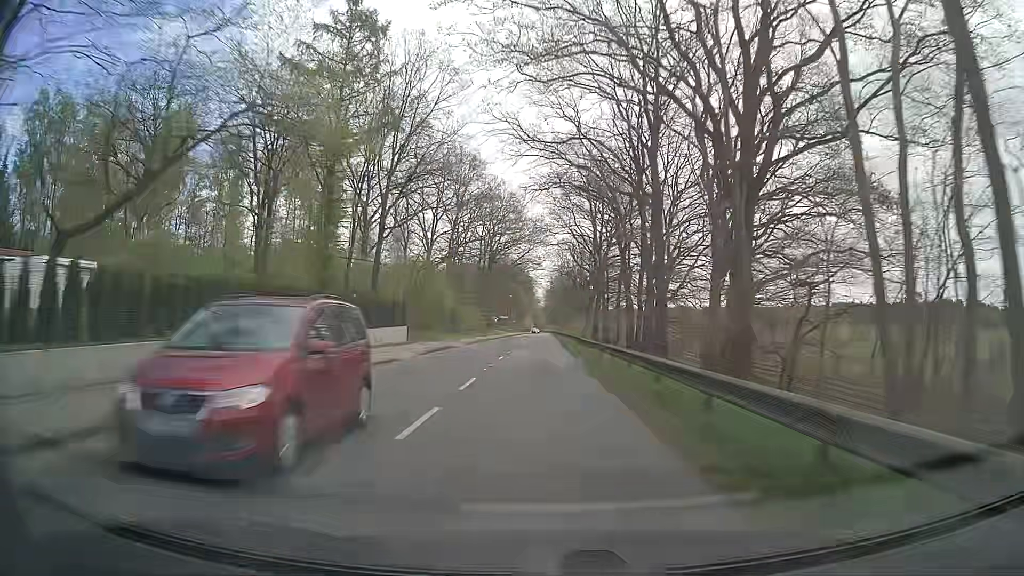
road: tertiary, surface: asphalt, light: Day
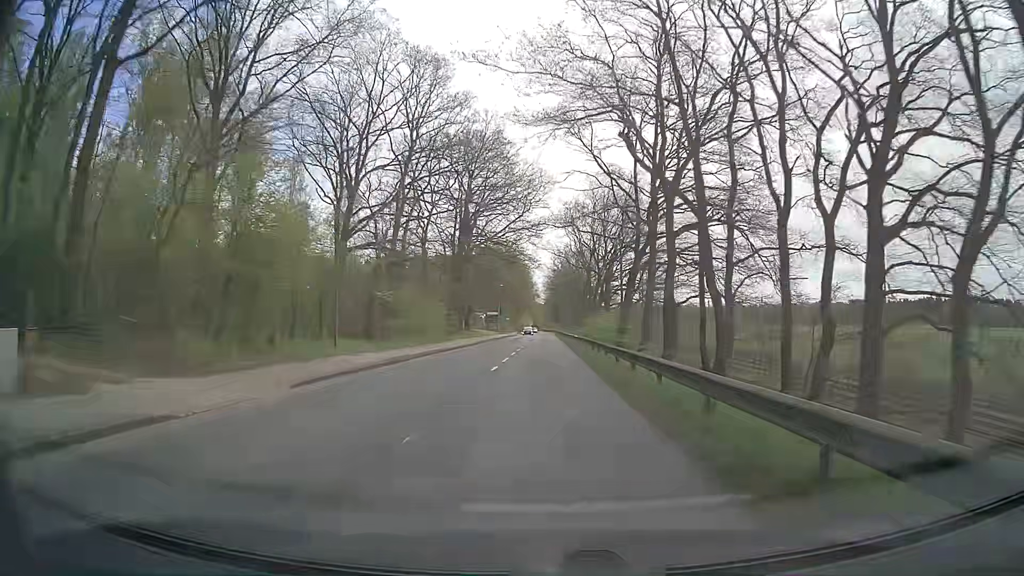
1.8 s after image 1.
(-0.1, +32.3) m; 0°
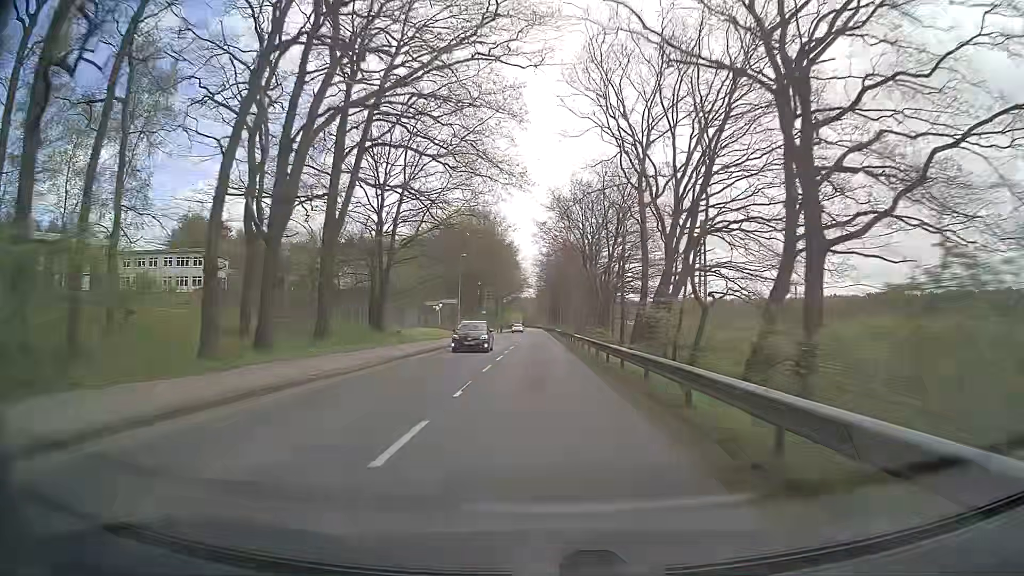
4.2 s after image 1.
(+0.4, +43.2) m; +1°
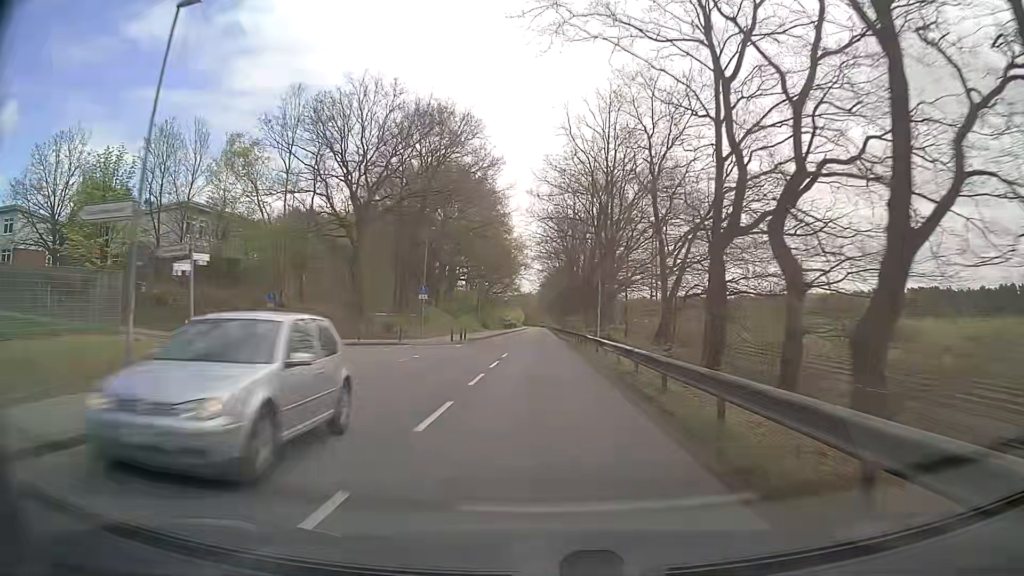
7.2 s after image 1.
(-0.2, +54.1) m; -1°
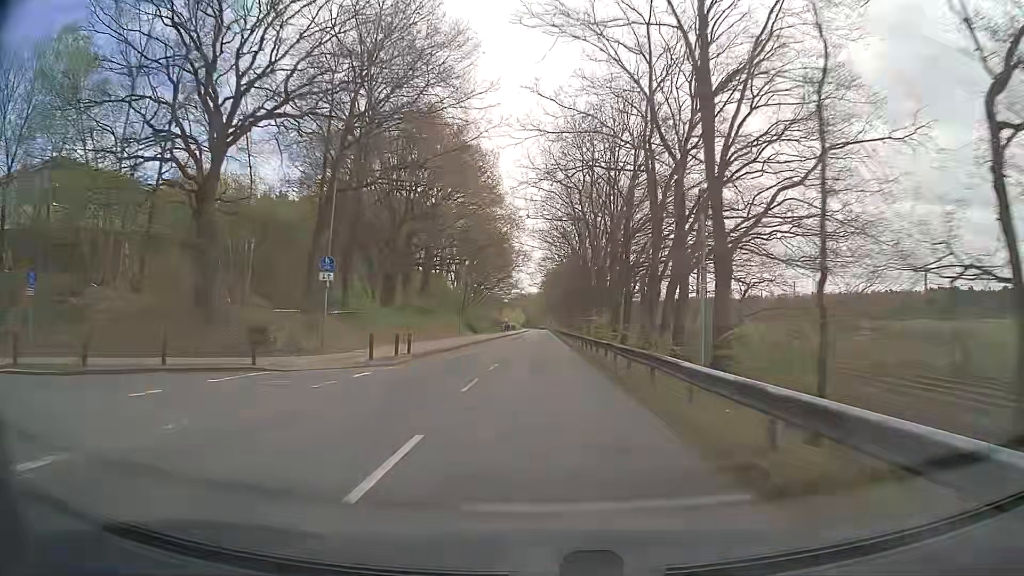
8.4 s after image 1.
(+0.1, +21.5) m; 0°
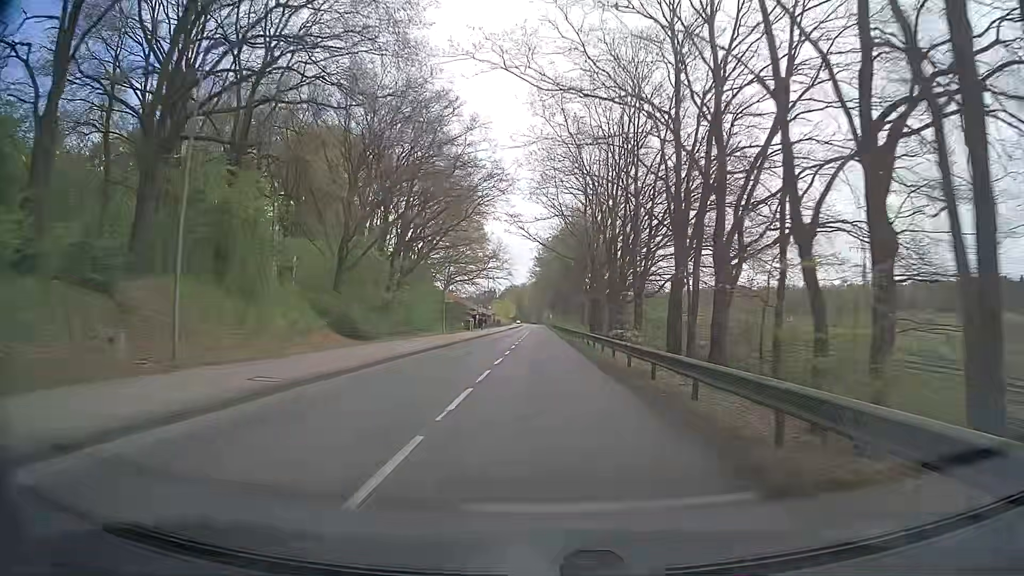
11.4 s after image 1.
(+0.1, +51.9) m; +1°
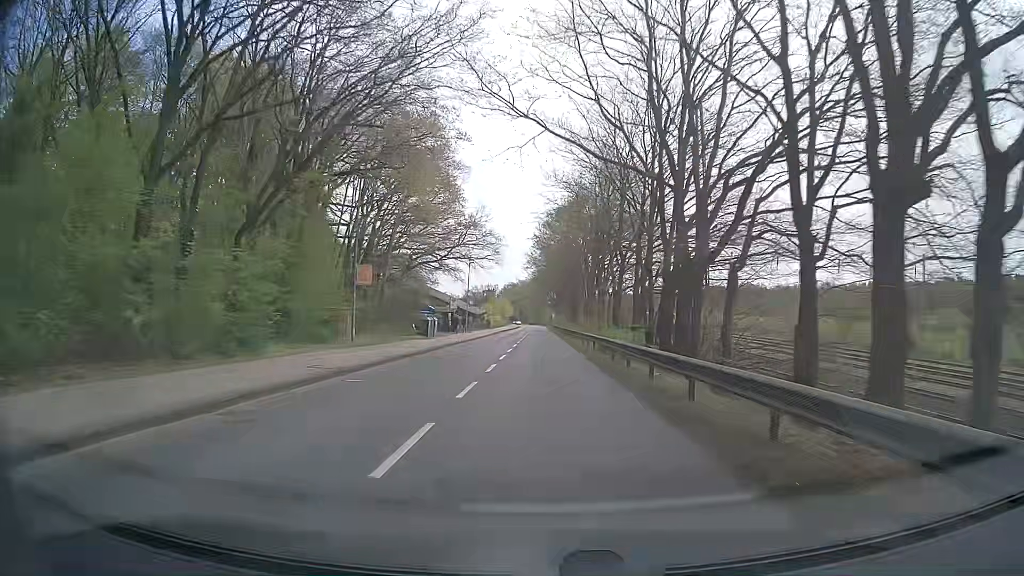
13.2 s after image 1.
(-0.2, +27.8) m; +1°
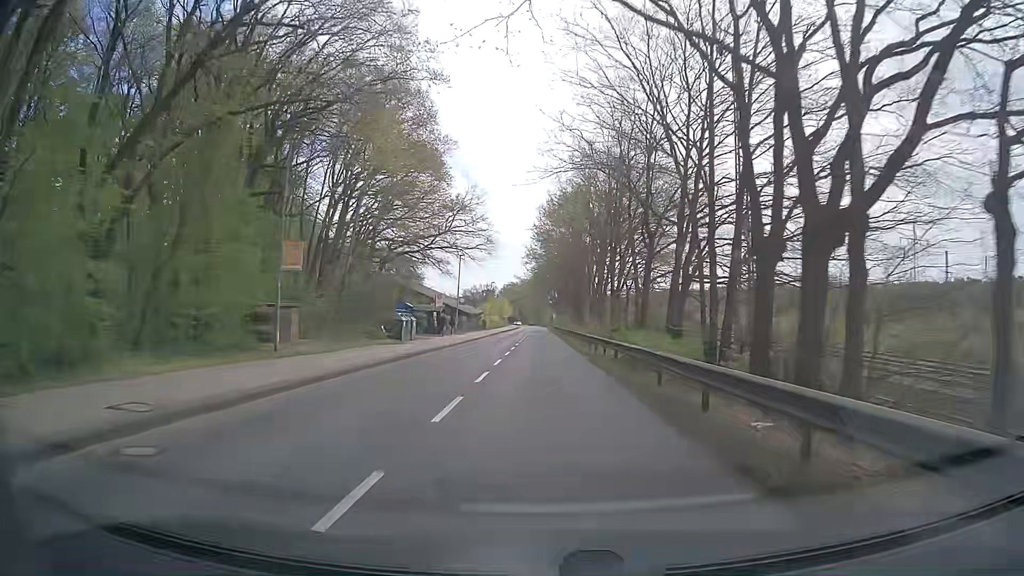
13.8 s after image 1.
(-0.2, +8.9) m; -1°
(0, +10) (0, +20) (0, +30) (0, +40) (0, +50) (0, +60) (0, +70) (0, +80) (0, +90) (0, +100) m
